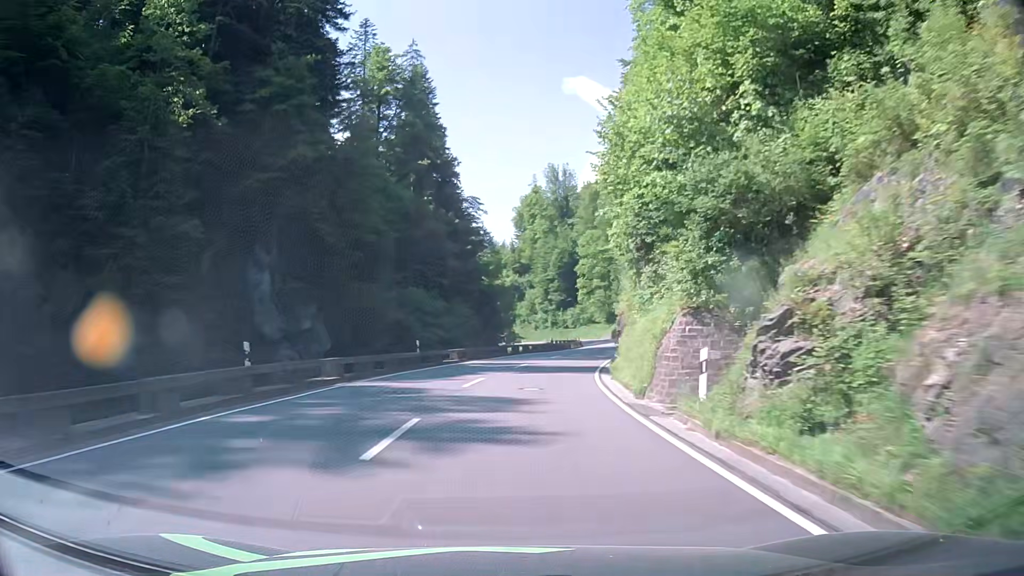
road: primary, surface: asphalt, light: Day
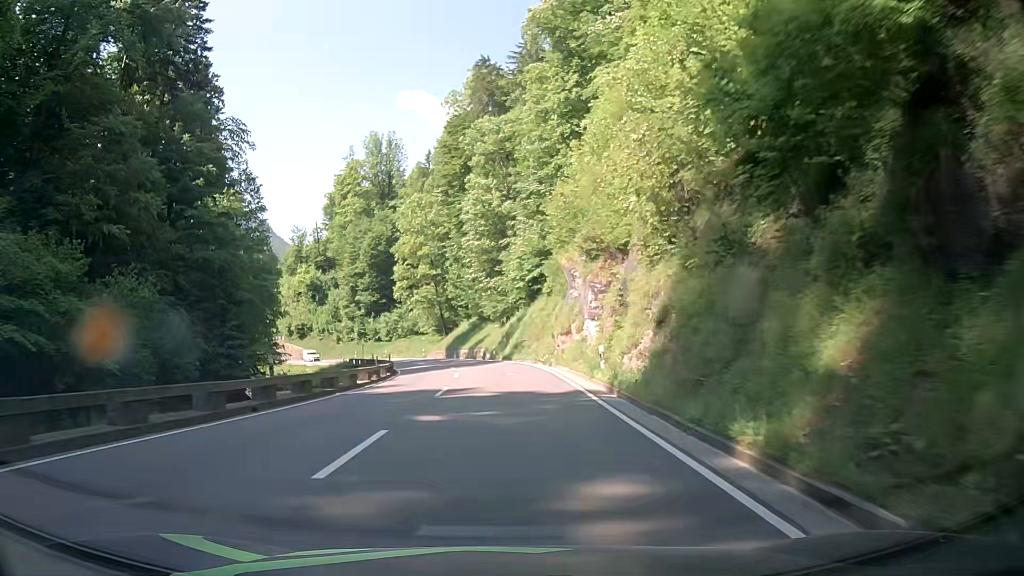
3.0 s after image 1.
(+5.3, +48.0) m; +14°
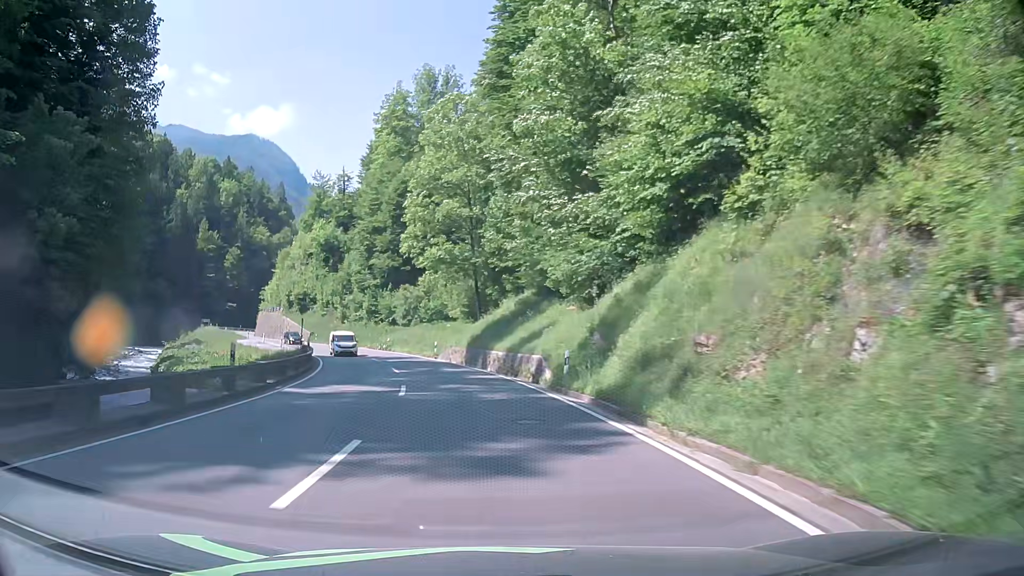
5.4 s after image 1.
(-0.4, +37.6) m; -4°
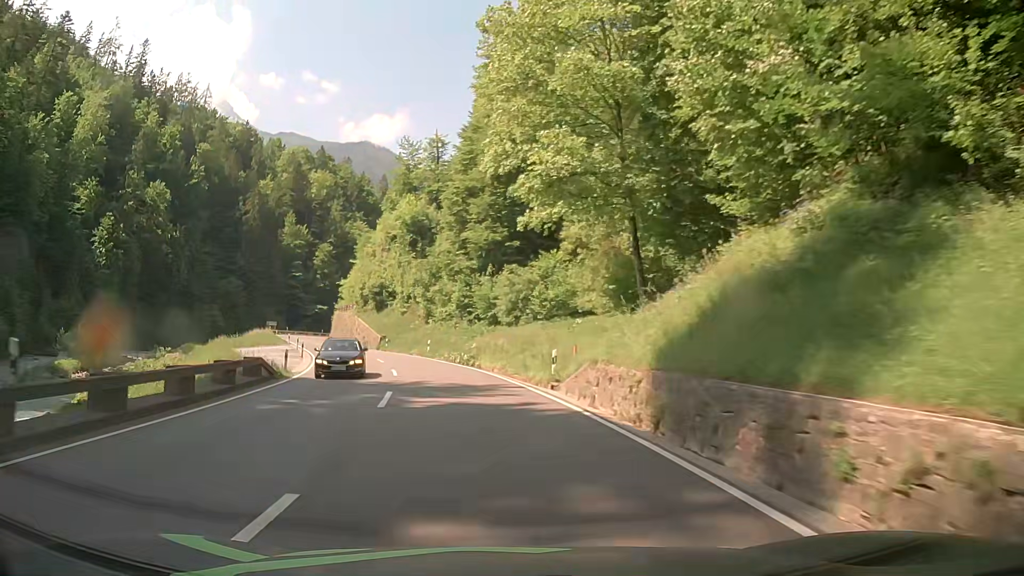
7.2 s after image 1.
(-2.5, +27.8) m; -11°
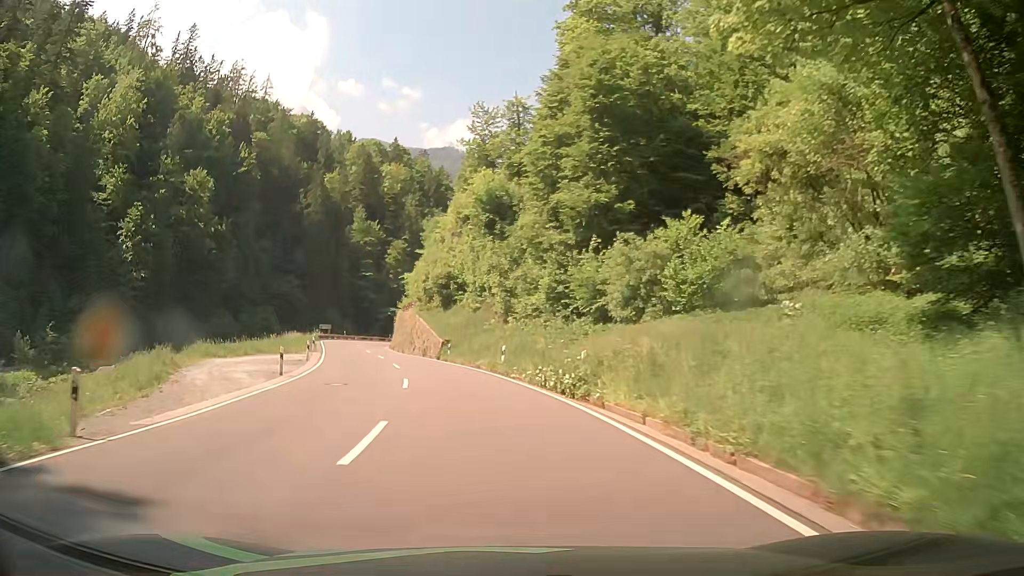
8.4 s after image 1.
(-1.0, +18.6) m; -7°
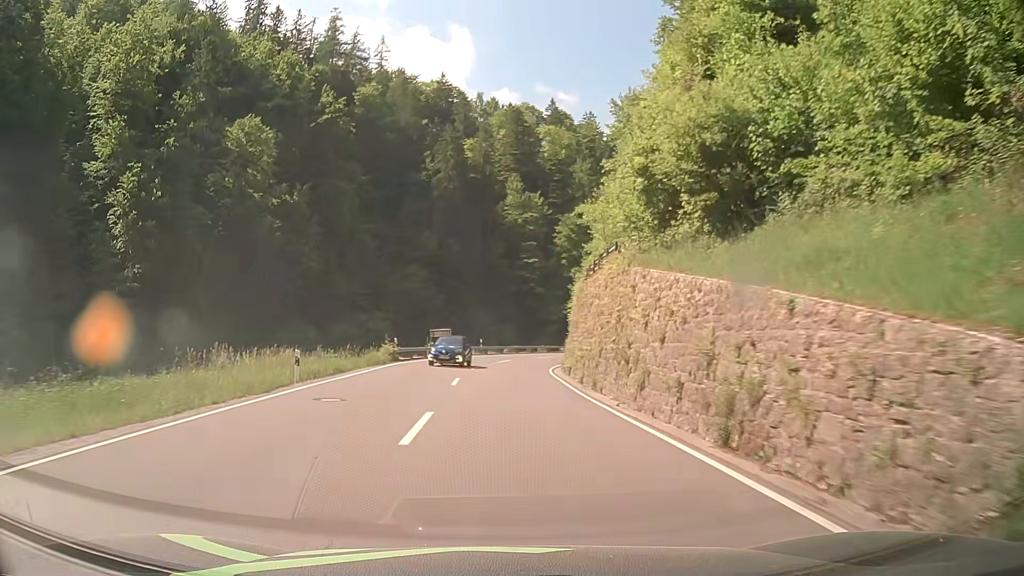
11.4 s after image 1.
(-7.0, +46.3) m; -16°
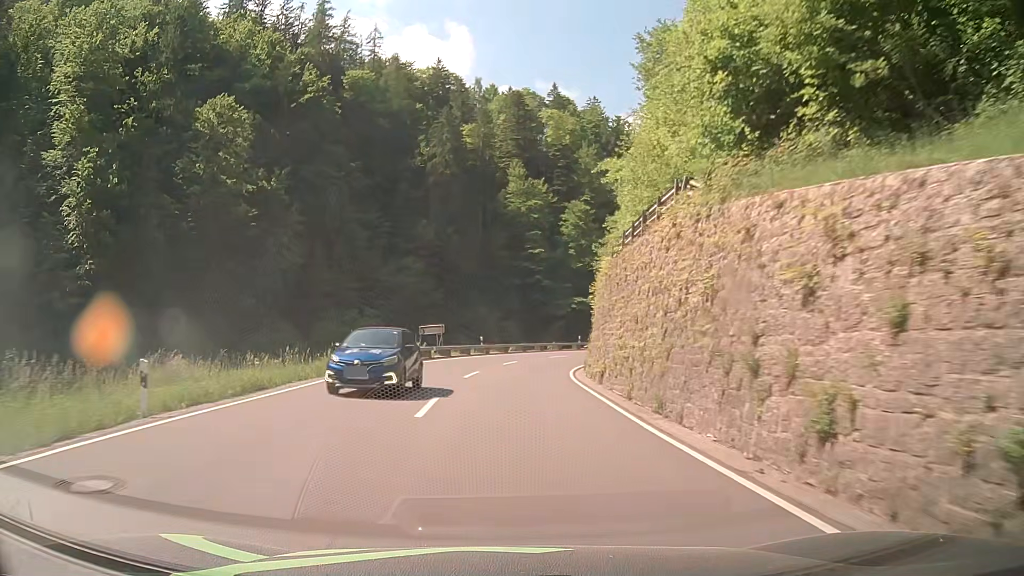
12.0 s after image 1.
(0.0, +9.3) m; 0°
